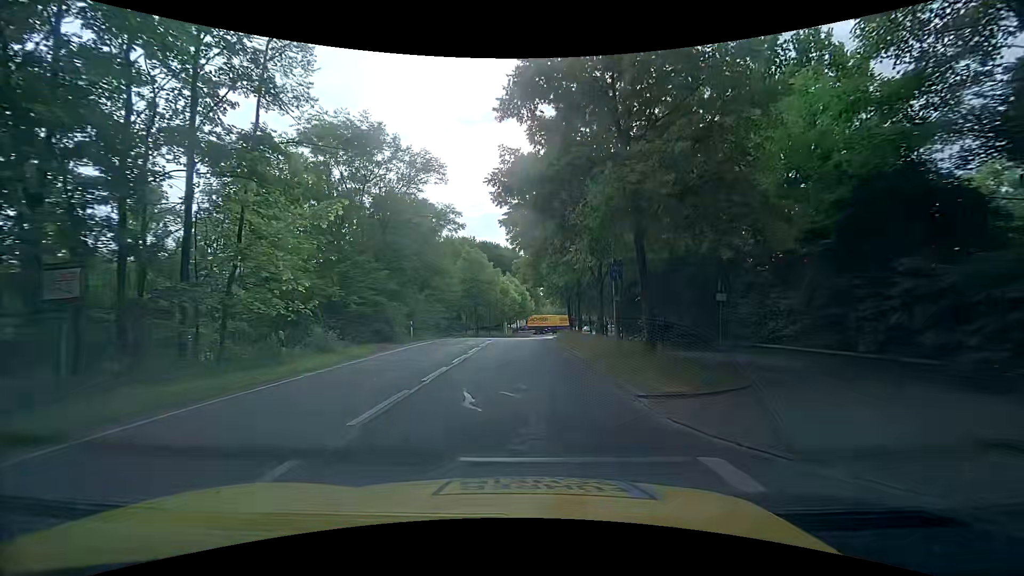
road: tertiary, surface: asphalt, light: Day
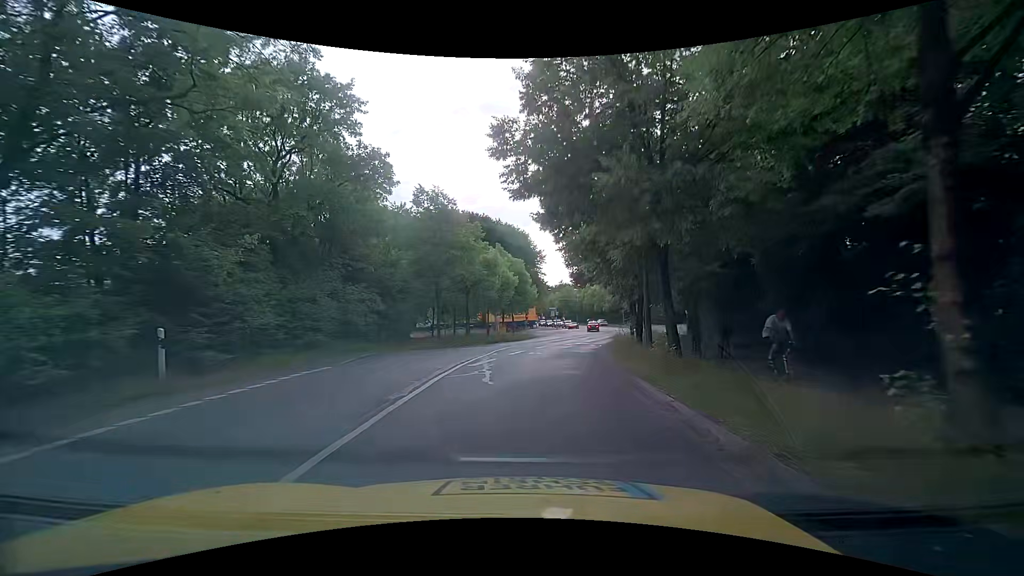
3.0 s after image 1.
(+0.1, +27.1) m; 0°
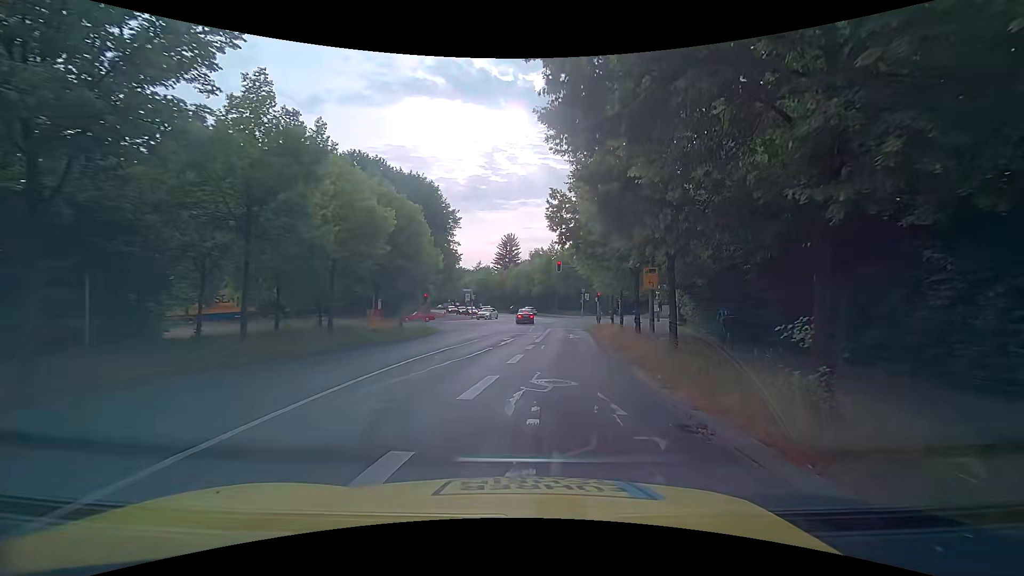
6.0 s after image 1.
(+1.4, +24.7) m; +9°
